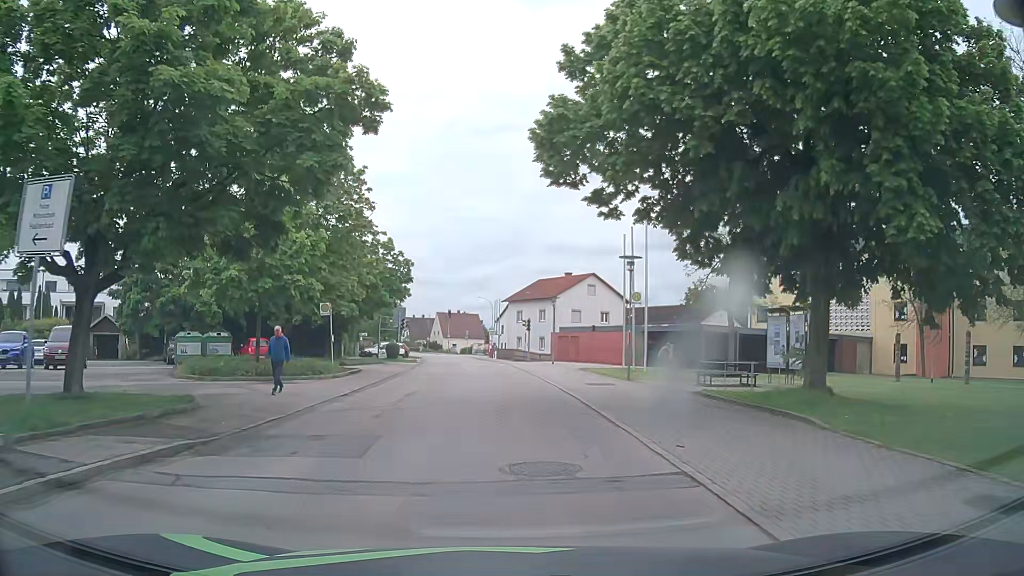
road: residential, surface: asphalt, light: Day
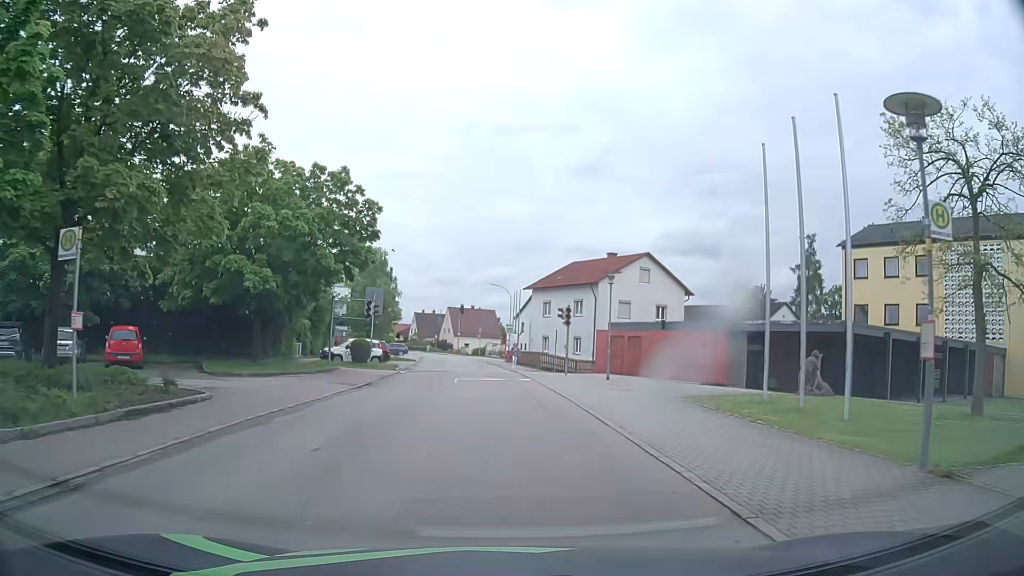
(-0.3, +17.9) m; -2°
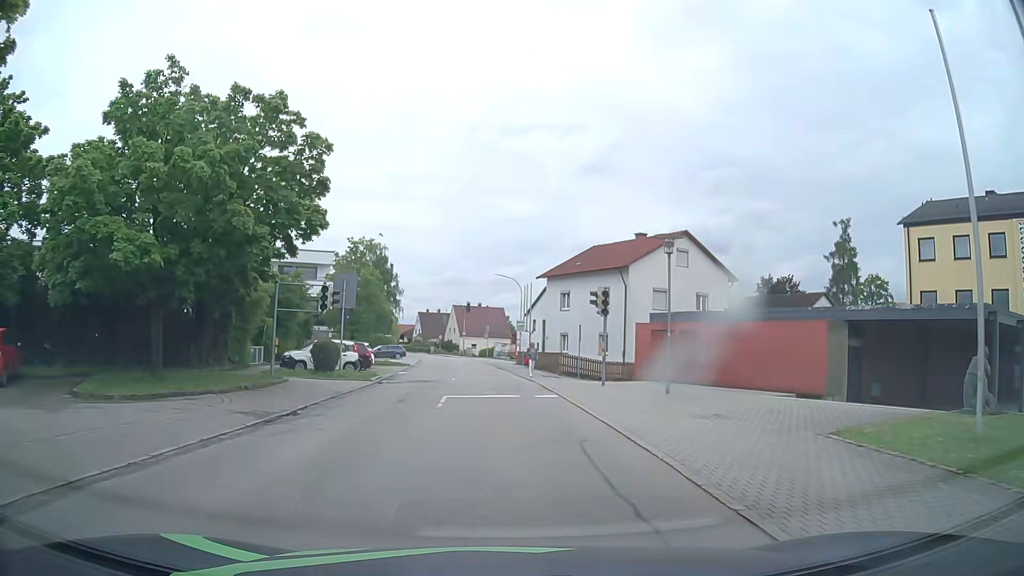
(0.0, +8.9) m; 0°
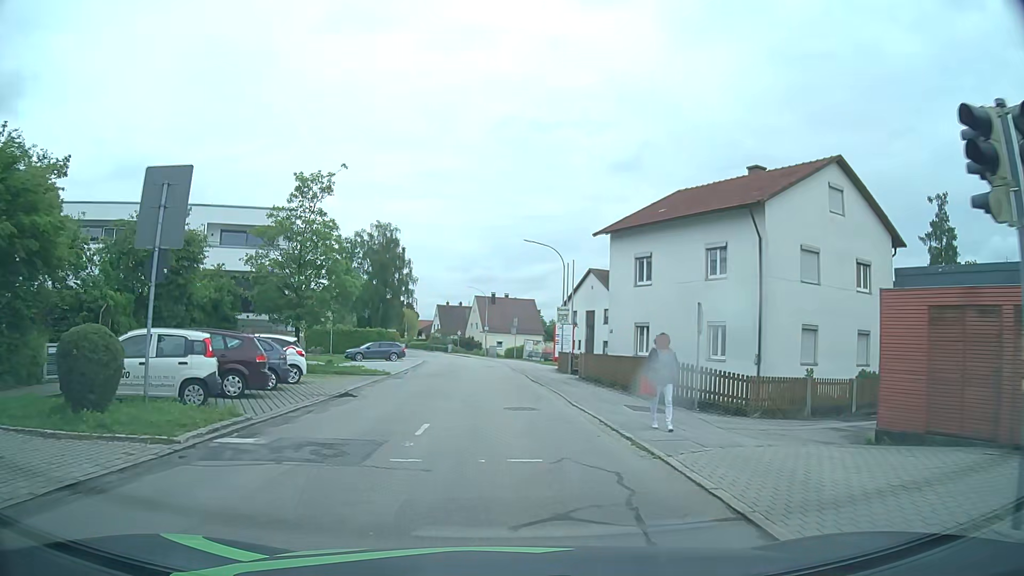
(-0.4, +18.0) m; -3°
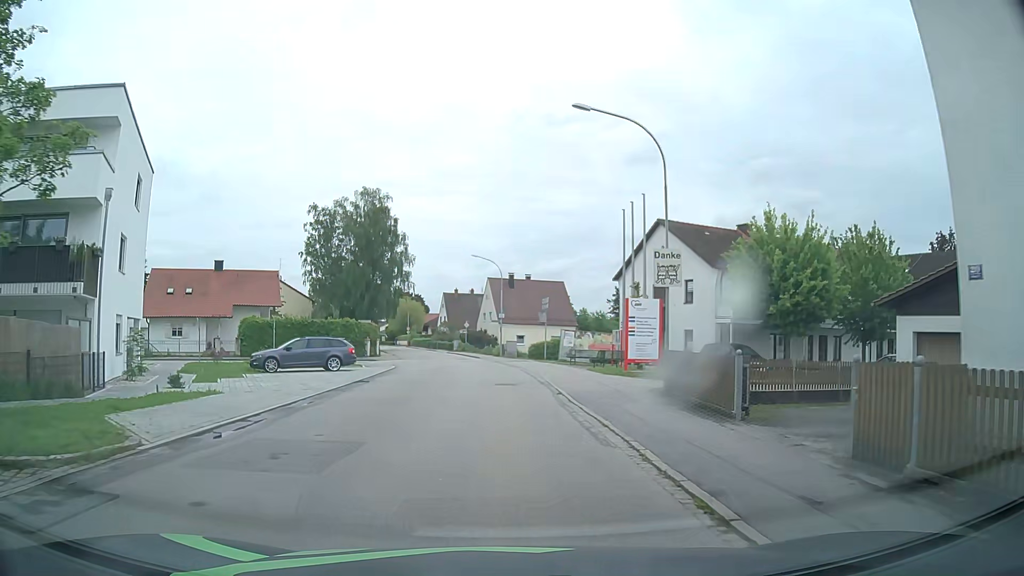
(-0.1, +22.7) m; -1°
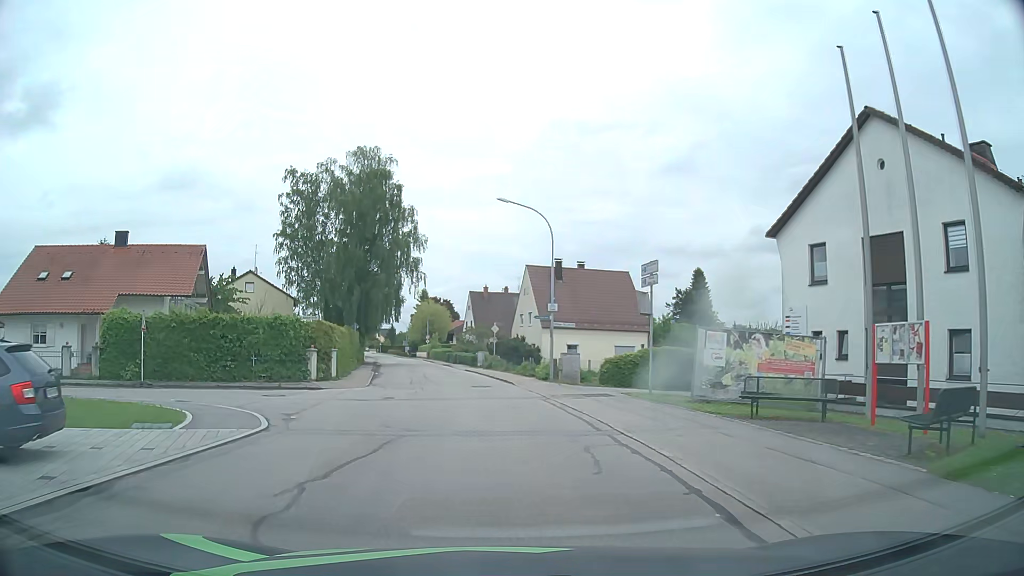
(-0.6, +22.5) m; -2°
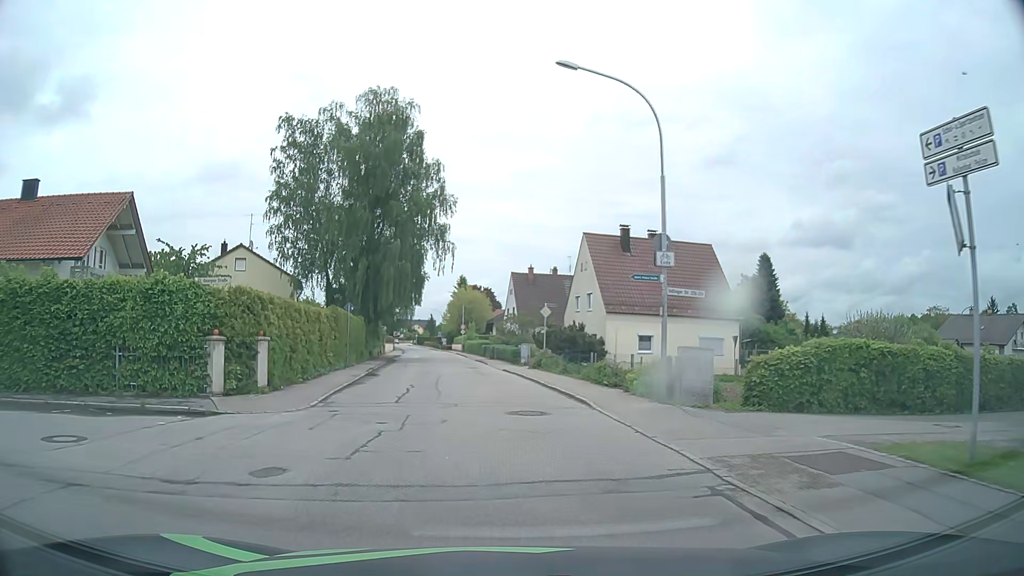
(-0.7, +13.4) m; -5°
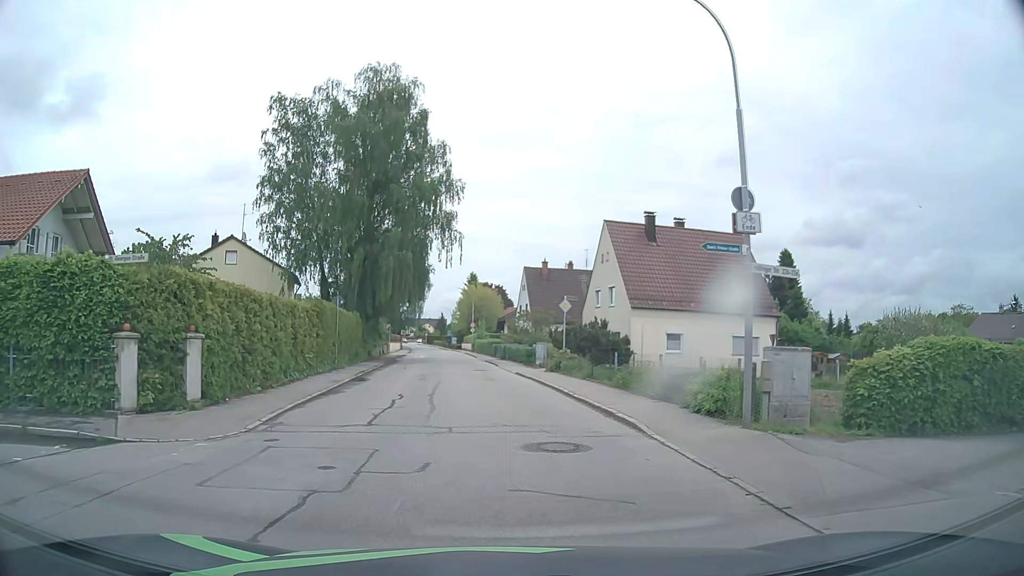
(0.0, +4.5) m; -1°
(0, +10) (-1, +20) (-1, +30) (-2, +40) (-3, +50) (-4, +60) (-6, +70) (-7, +80) (-8, +90) (-9, +100) m
